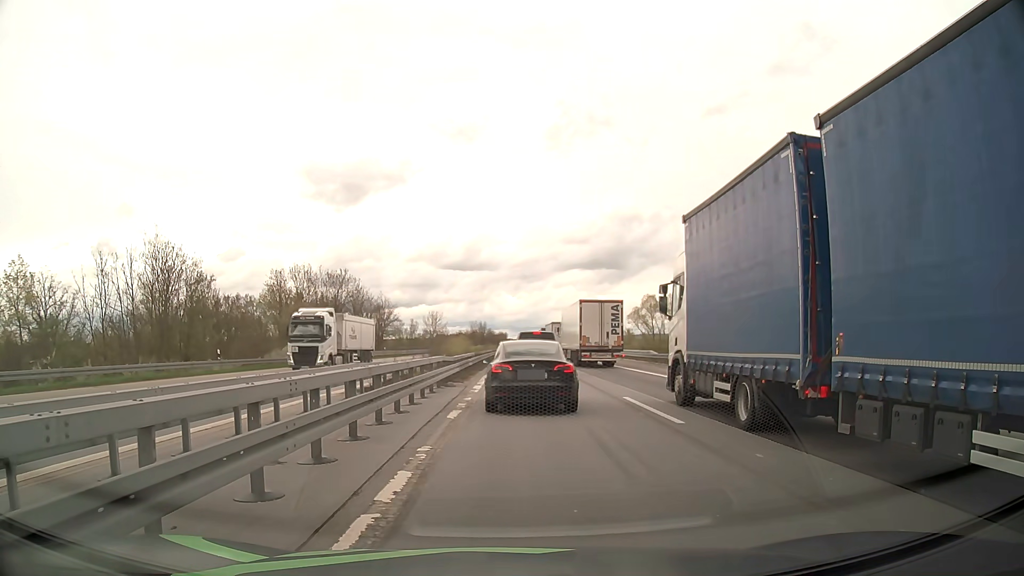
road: motorway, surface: asphalt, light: Day
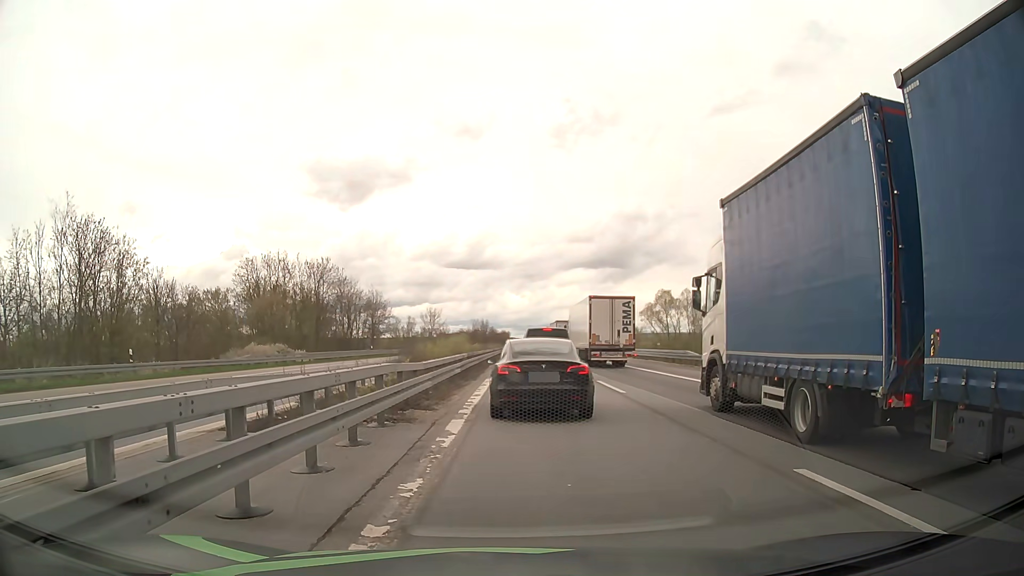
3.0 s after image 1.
(-0.1, +10.7) m; 0°
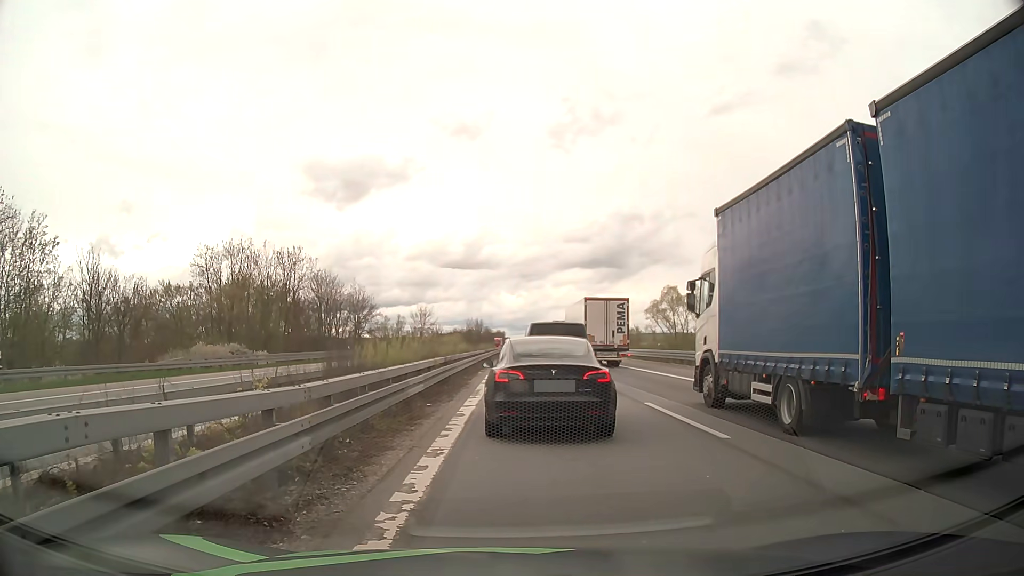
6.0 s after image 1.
(0.0, +9.3) m; 0°
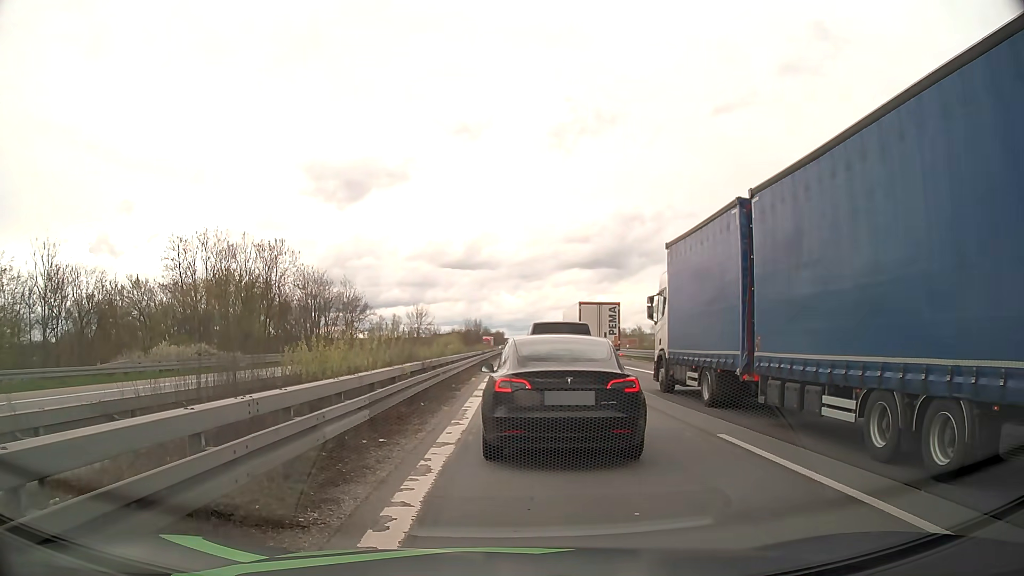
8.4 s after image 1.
(0.0, +5.5) m; 0°
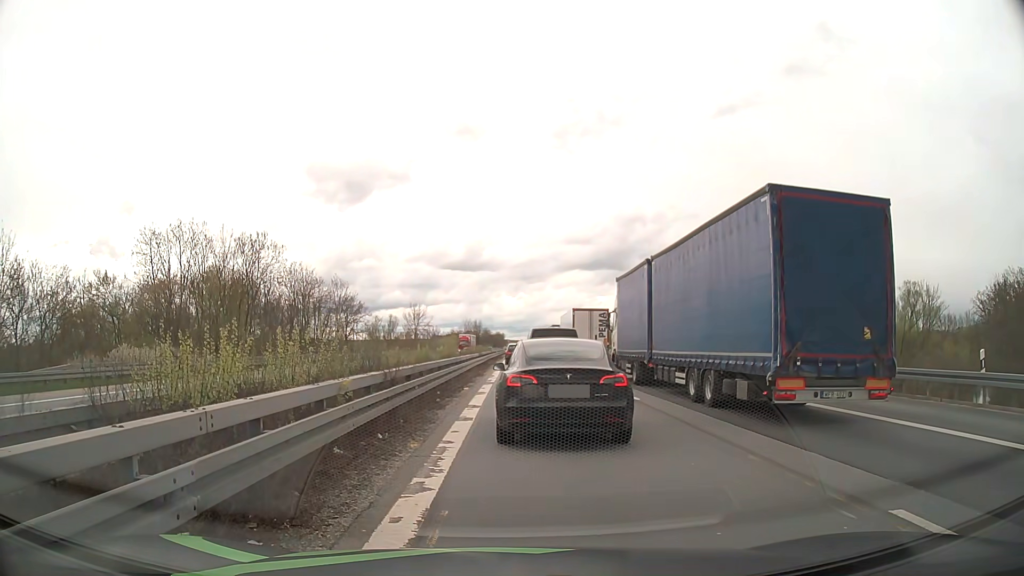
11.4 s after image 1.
(0.0, +5.1) m; 0°
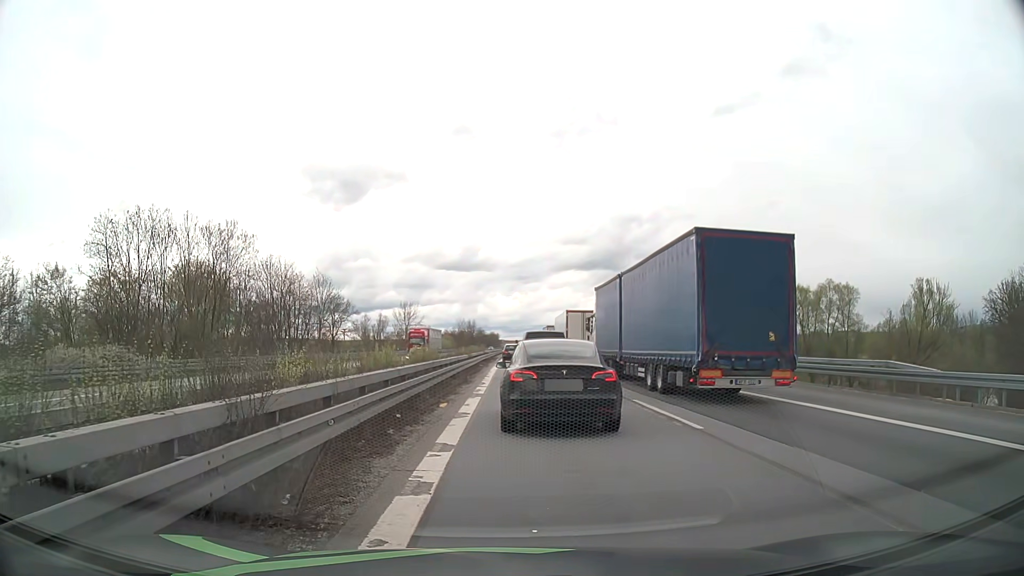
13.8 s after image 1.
(0.0, +6.2) m; 0°
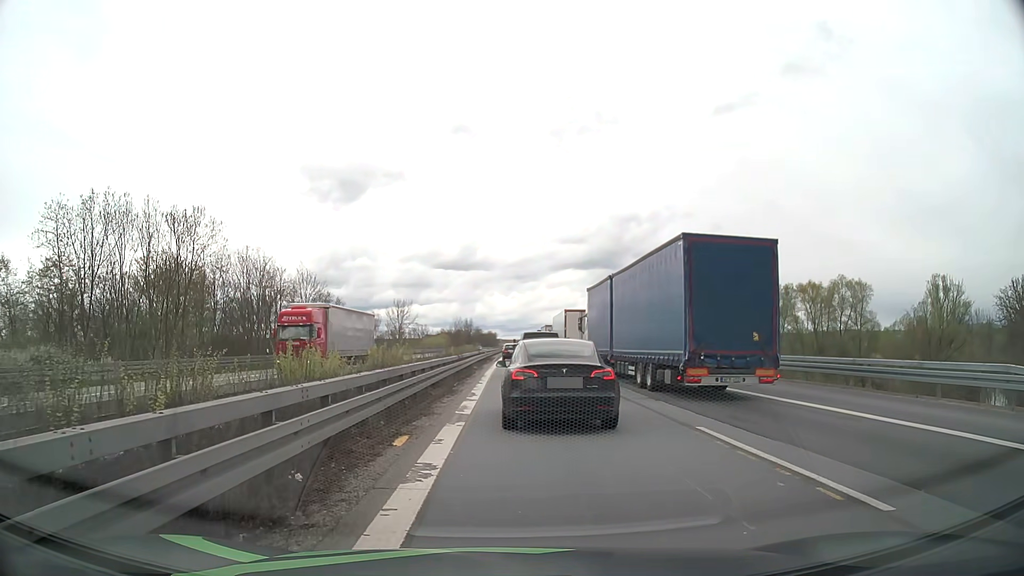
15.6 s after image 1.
(0.0, +6.0) m; 0°
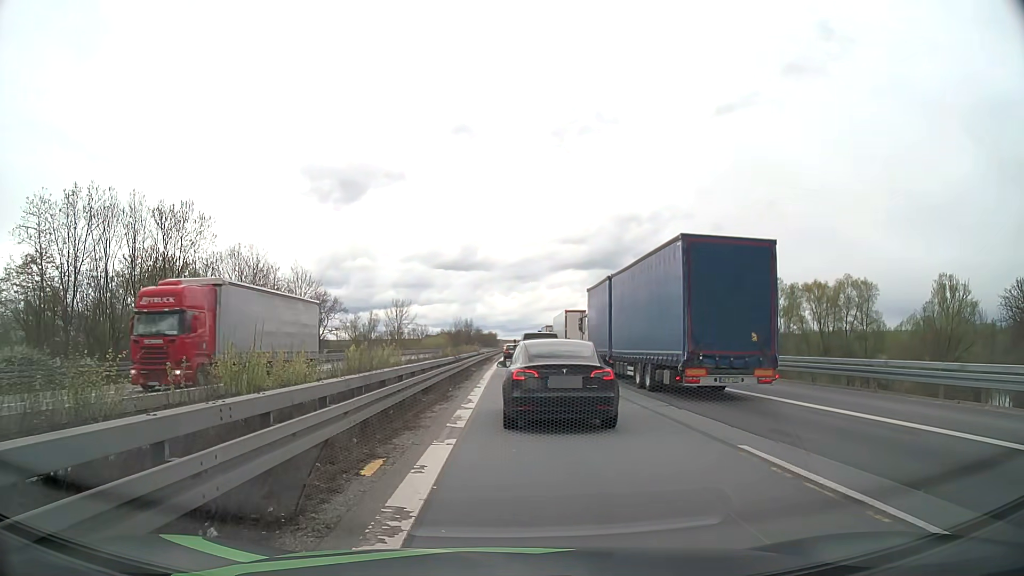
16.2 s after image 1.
(0.0, +2.1) m; 0°
(0, +10) (0, +20) (0, +30) (0, +40) (0, +50) (+1, +60) (+1, +70) (+1, +80) (+1, +90) (+1, +100) m
